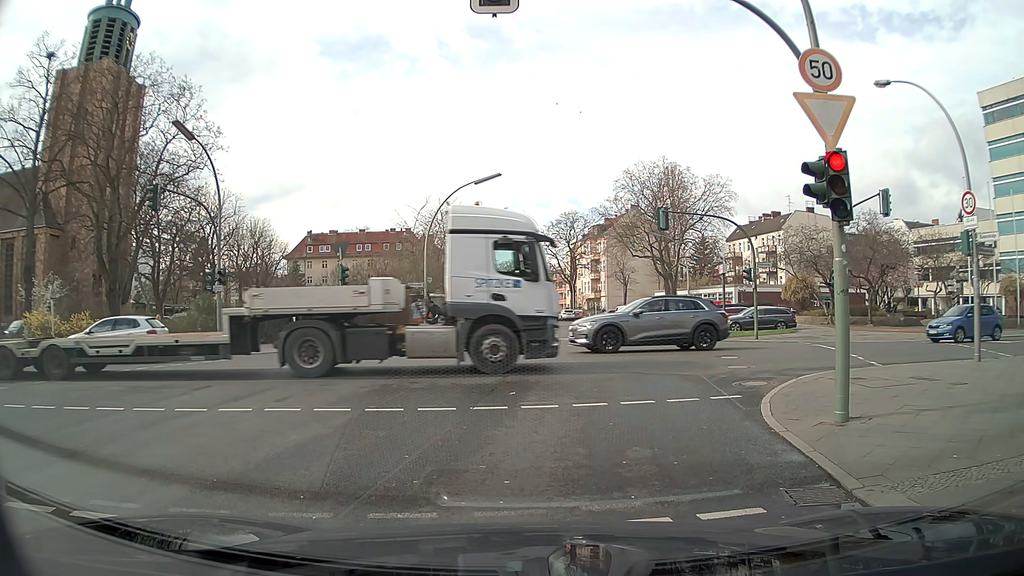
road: tertiary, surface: asphalt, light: Day
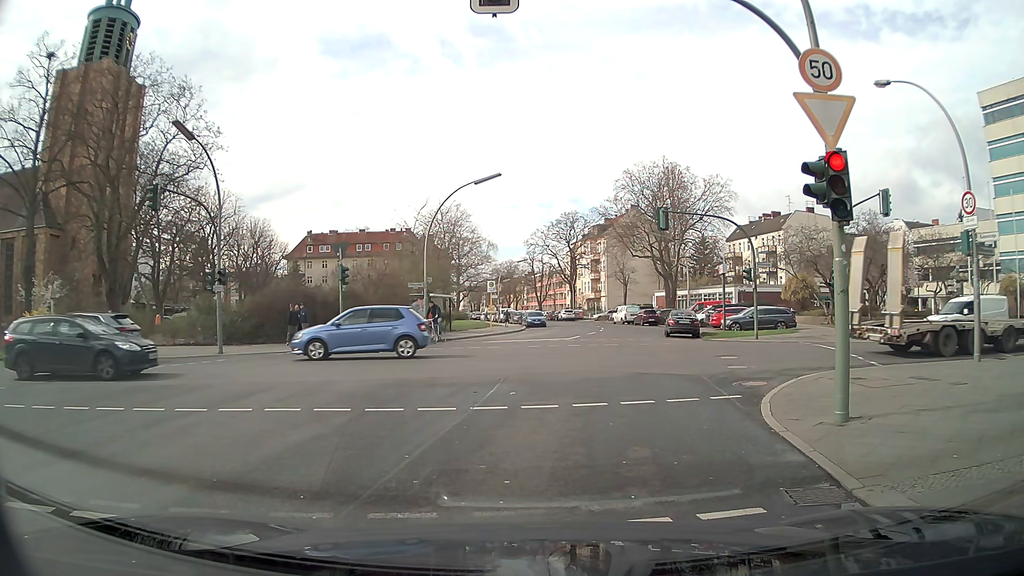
(0.0, 0.0) m; 0°
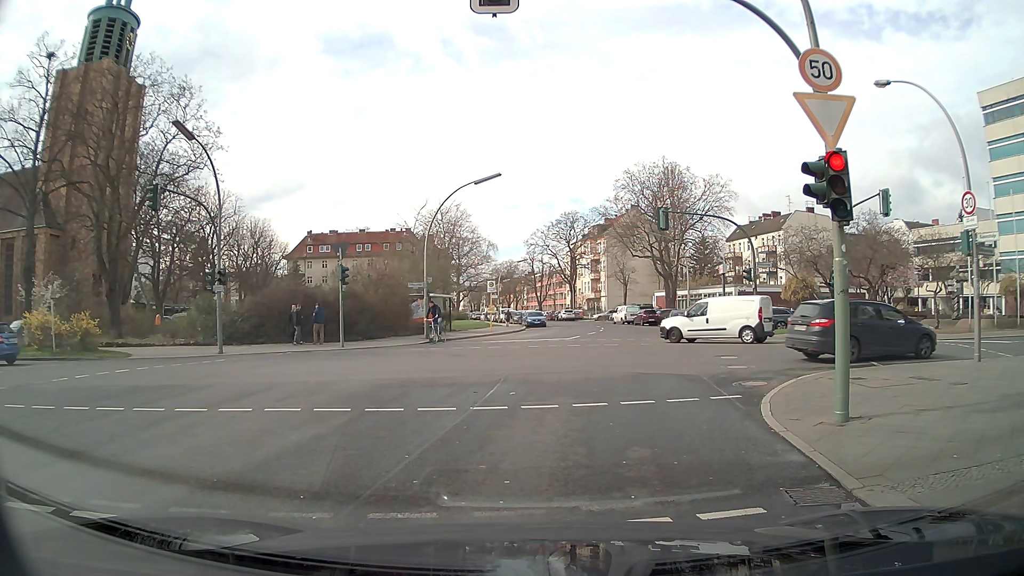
(0.0, 0.0) m; 0°
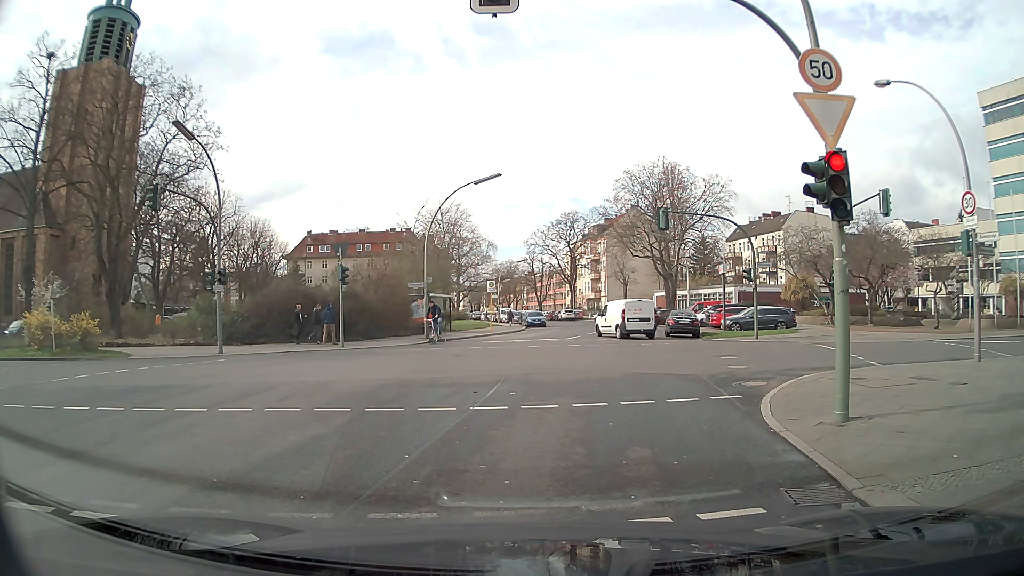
(0.0, 0.0) m; 0°
